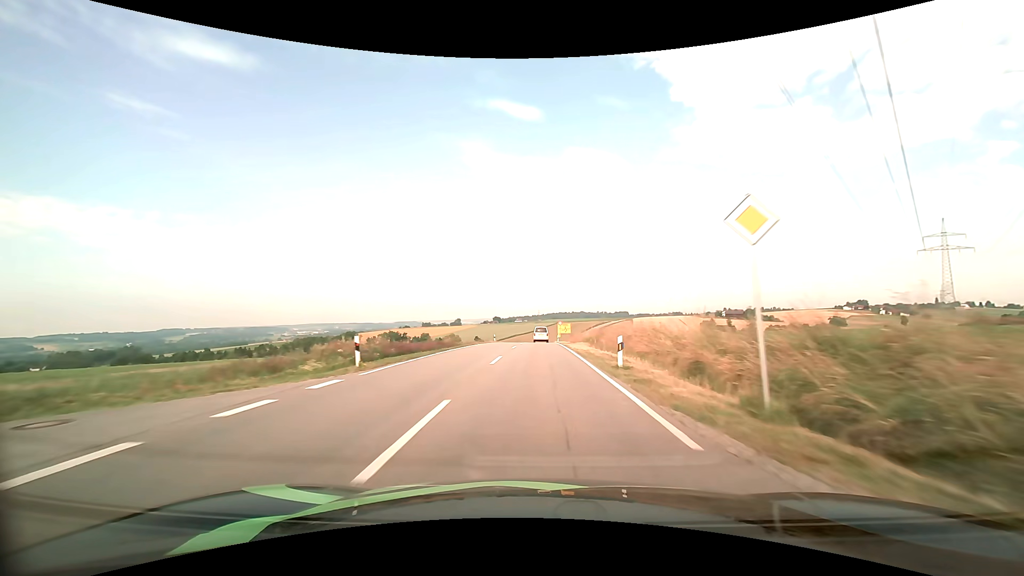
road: tertiary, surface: asphalt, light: Day
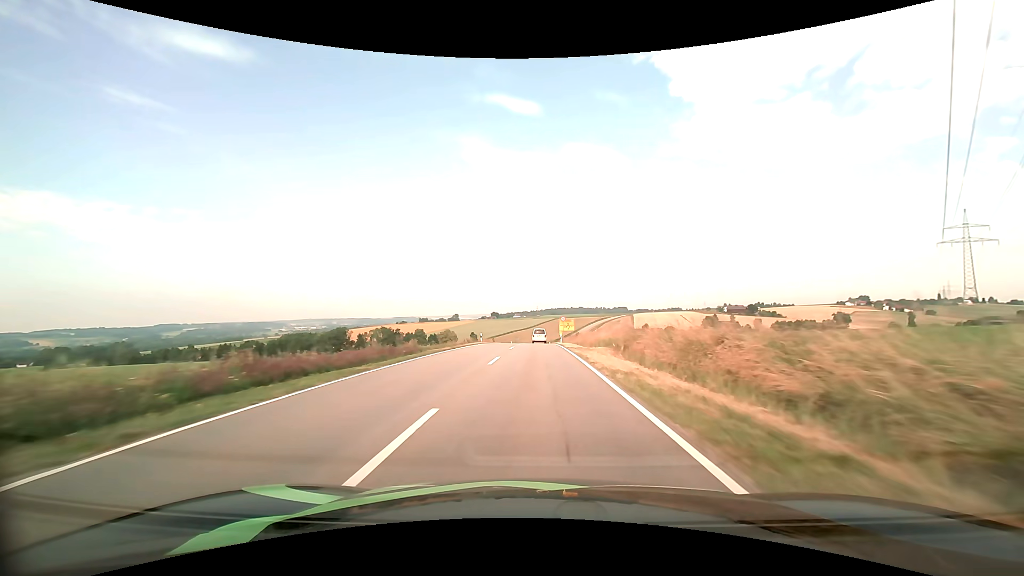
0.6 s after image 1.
(0.0, +12.7) m; 0°
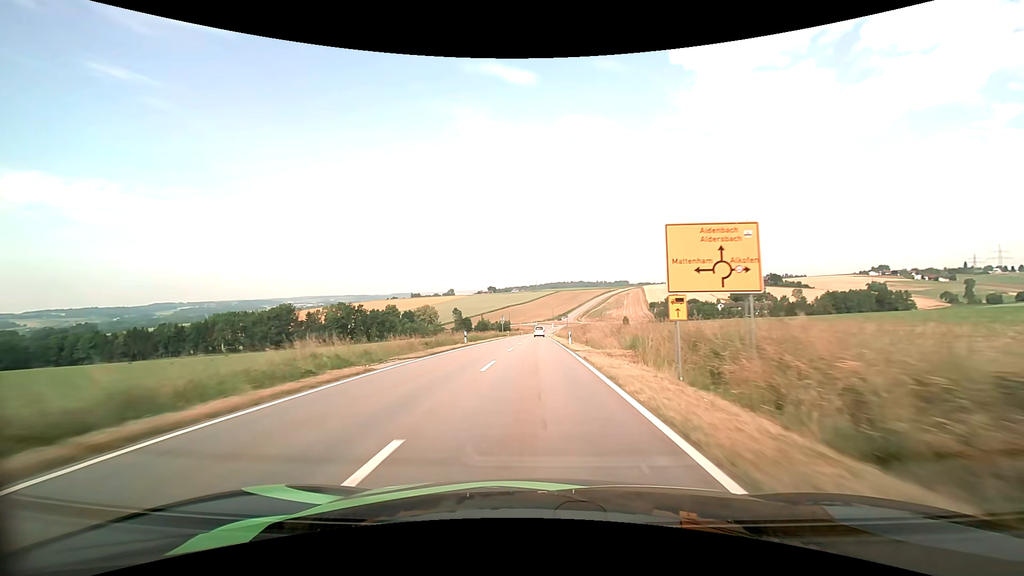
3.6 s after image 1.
(-0.1, +64.0) m; 0°
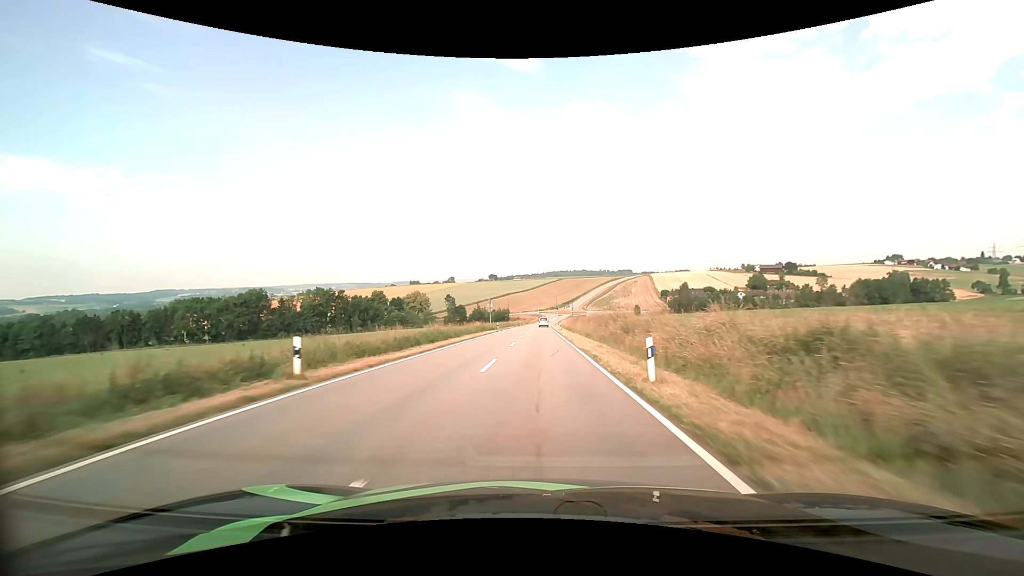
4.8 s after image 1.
(-0.1, +26.1) m; 0°
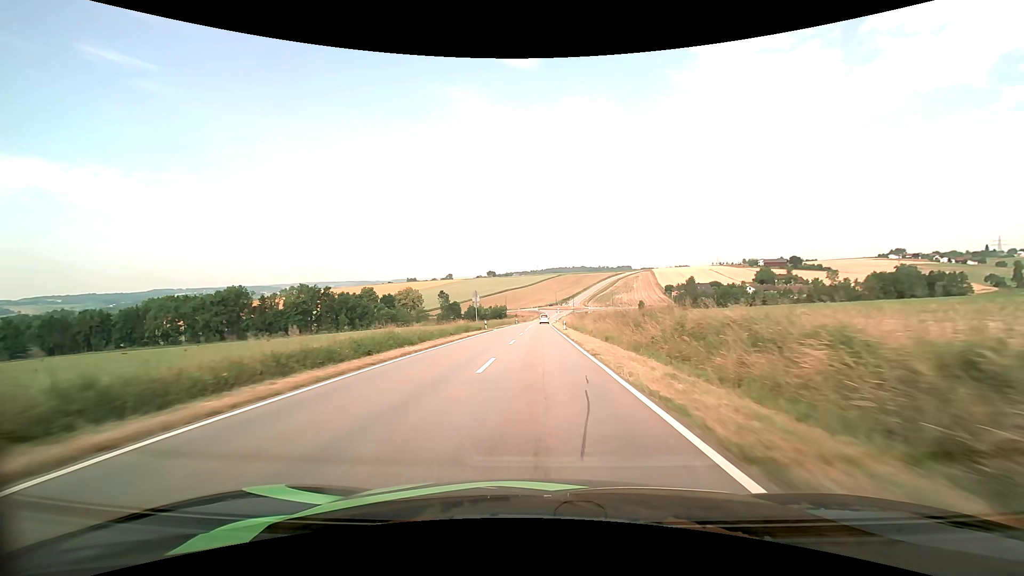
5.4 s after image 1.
(0.0, +13.0) m; 0°
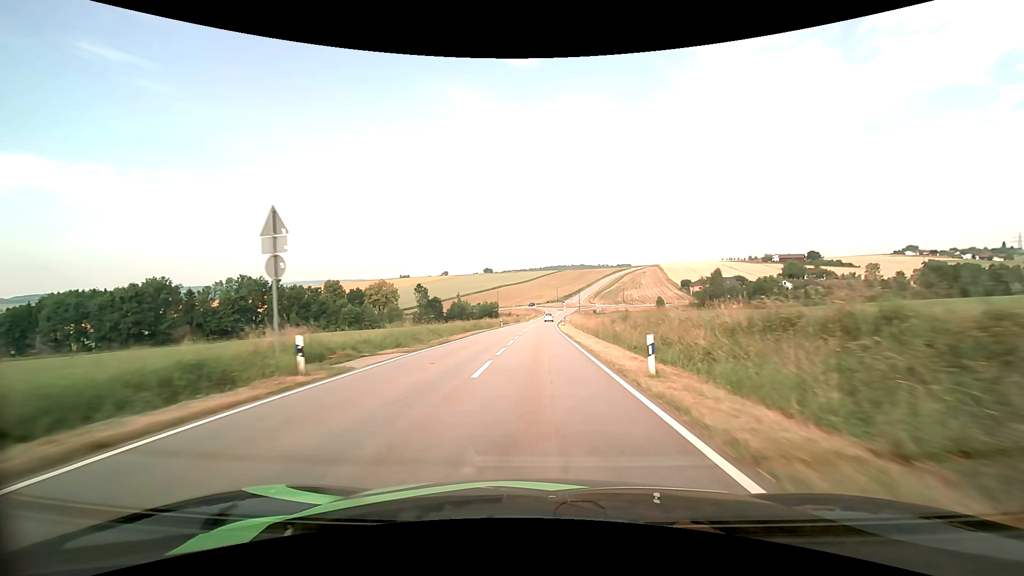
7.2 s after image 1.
(0.0, +38.0) m; 0°
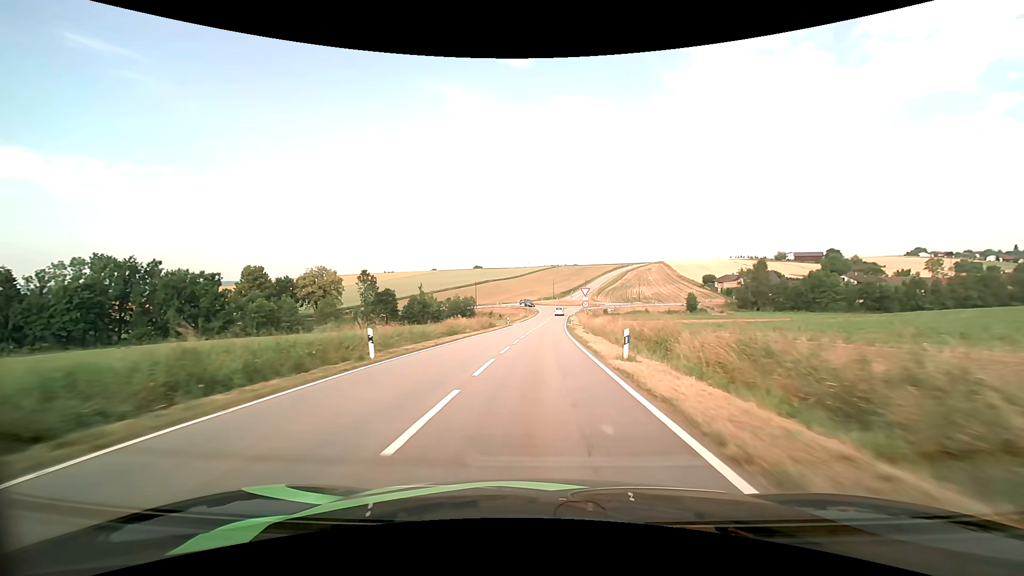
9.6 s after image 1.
(+0.2, +48.6) m; +1°
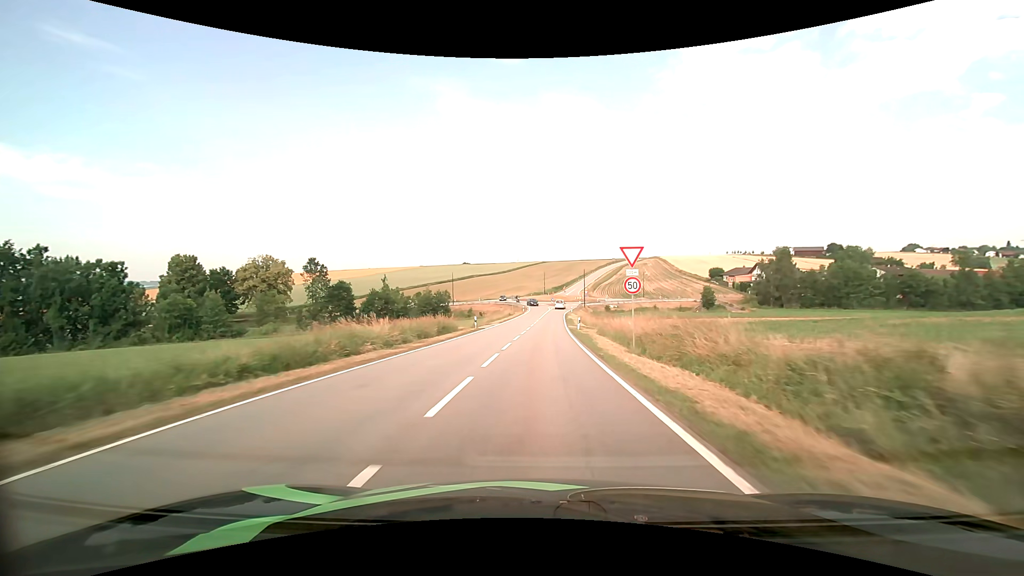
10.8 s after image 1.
(+0.3, +23.3) m; +1°
(0, +10) (0, +20) (0, +30) (+1, +40) (+1, +50) (+2, +60) (+2, +70) (+3, +80) (+4, +90) (+5, +100) m
